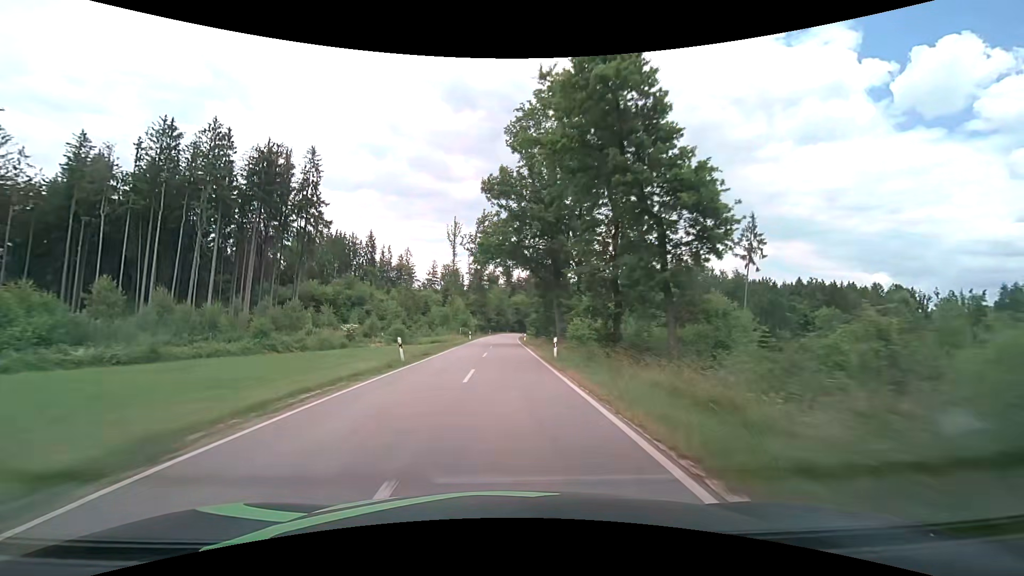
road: tertiary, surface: asphalt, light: Day
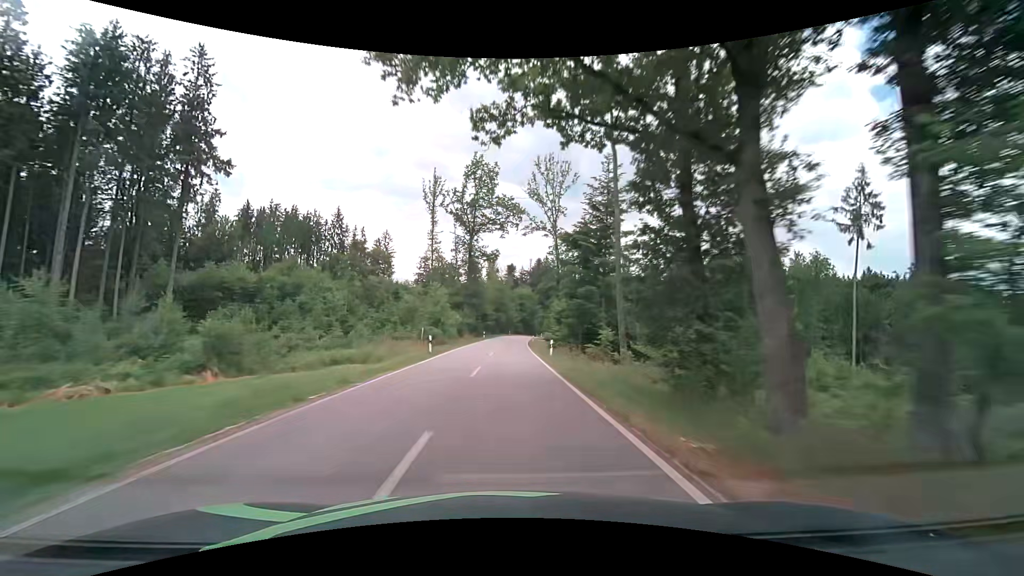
(-0.1, +34.4) m; 0°
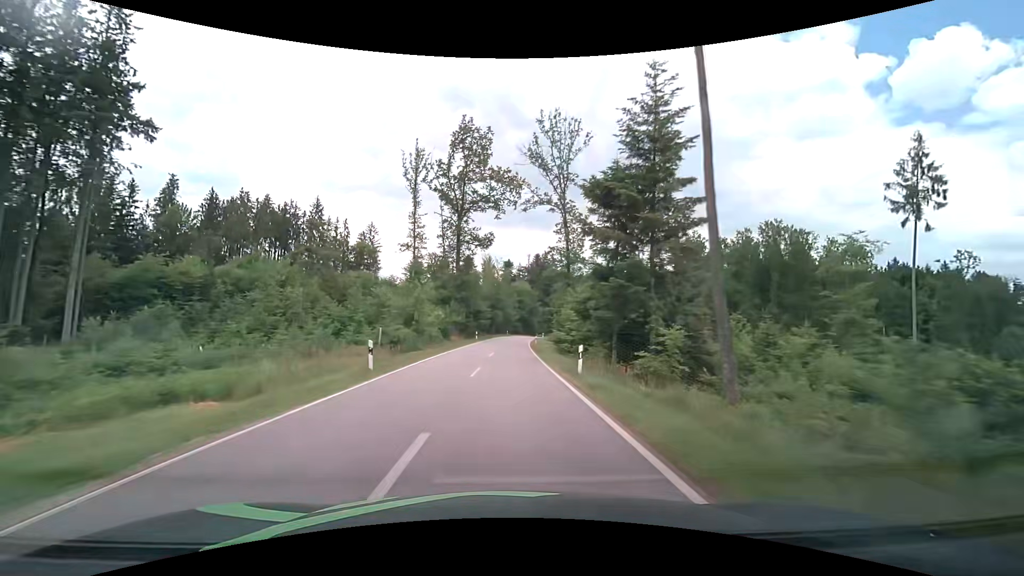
(+0.1, +12.1) m; 0°
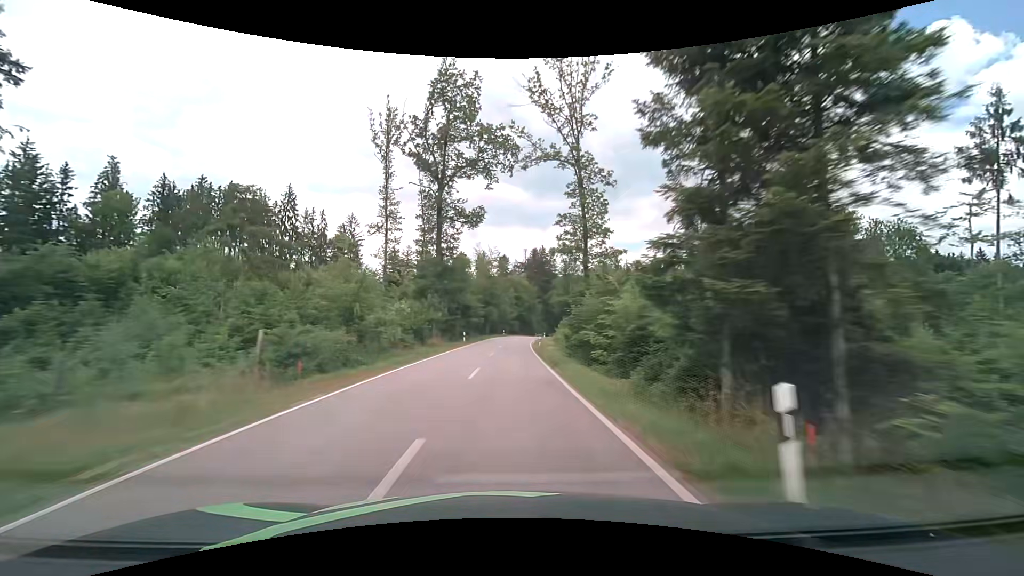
(+0.1, +12.4) m; +1°
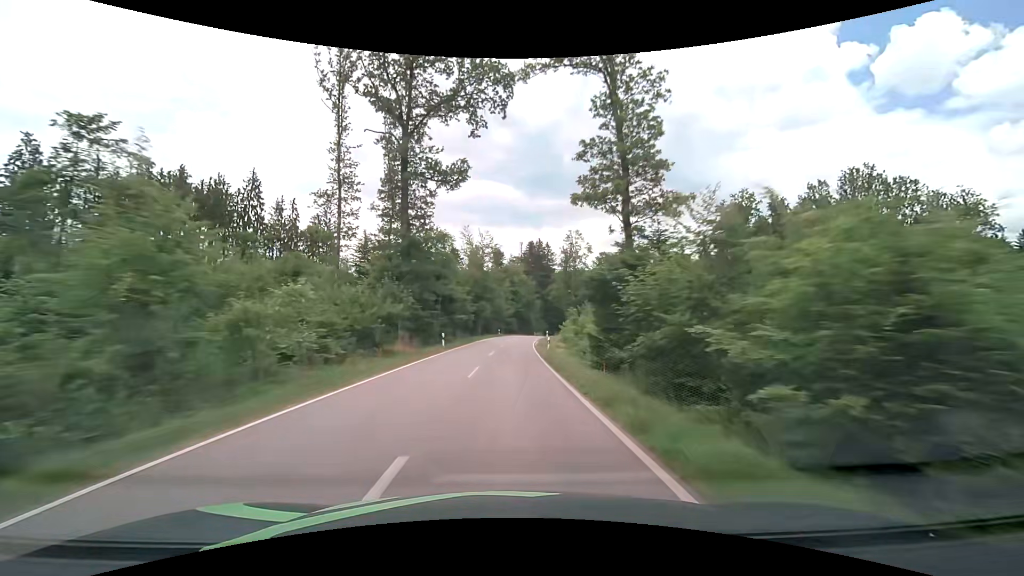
(+0.1, +12.7) m; +1°
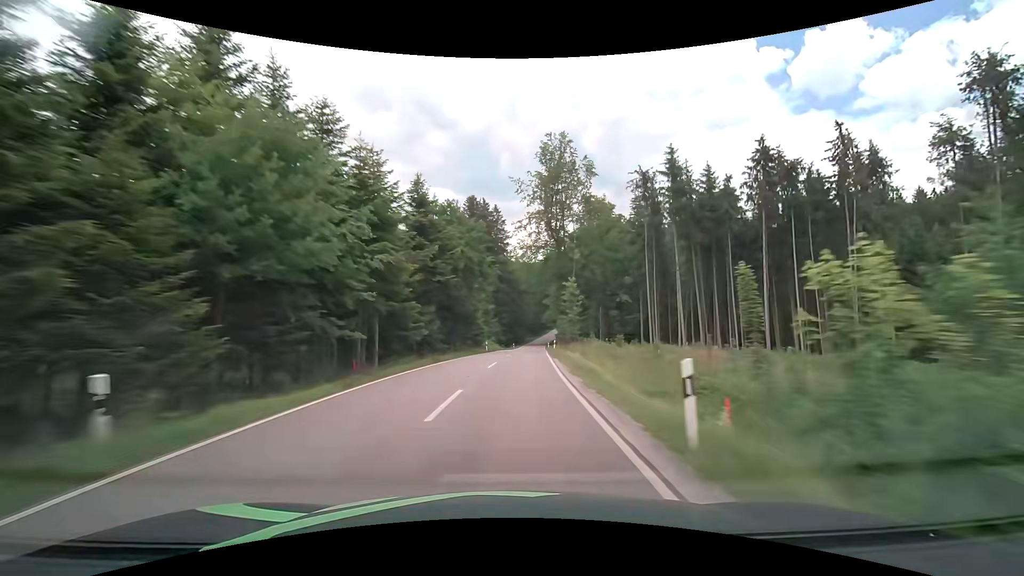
(+2.4, +66.5) m; +6°
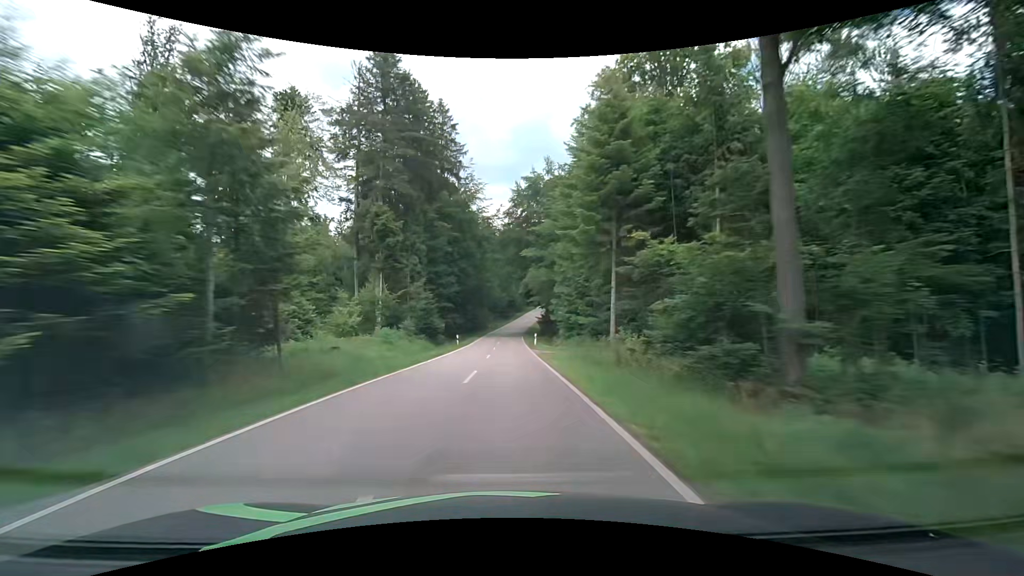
(+2.7, +55.3) m; +3°
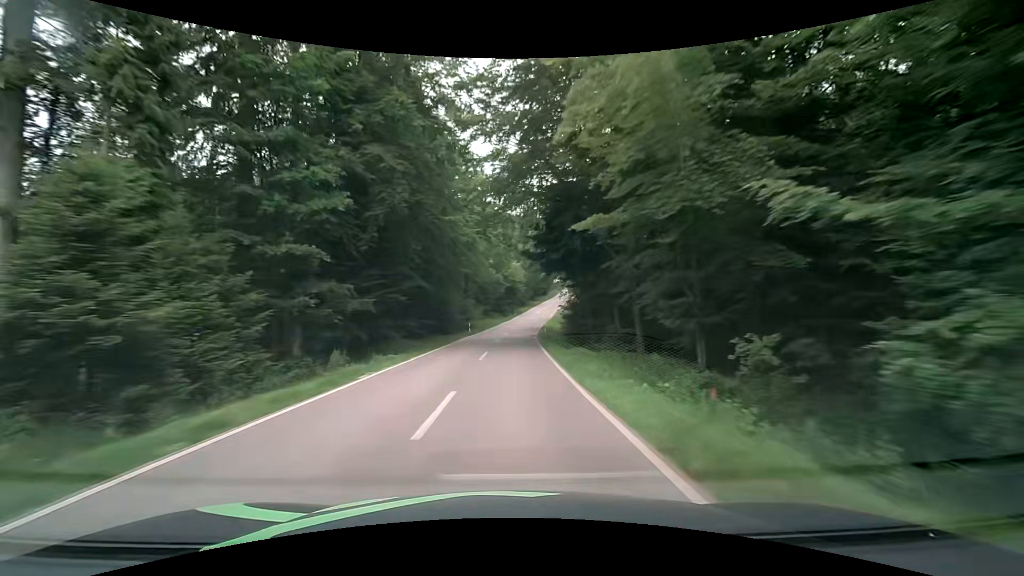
(+0.6, +42.4) m; +1°
(0, +10) (0, +20) (+1, +30) (+1, +40) (+2, +50) (+3, +60) (+4, +70) (+5, +80) (+7, +90) (+9, +99) m
